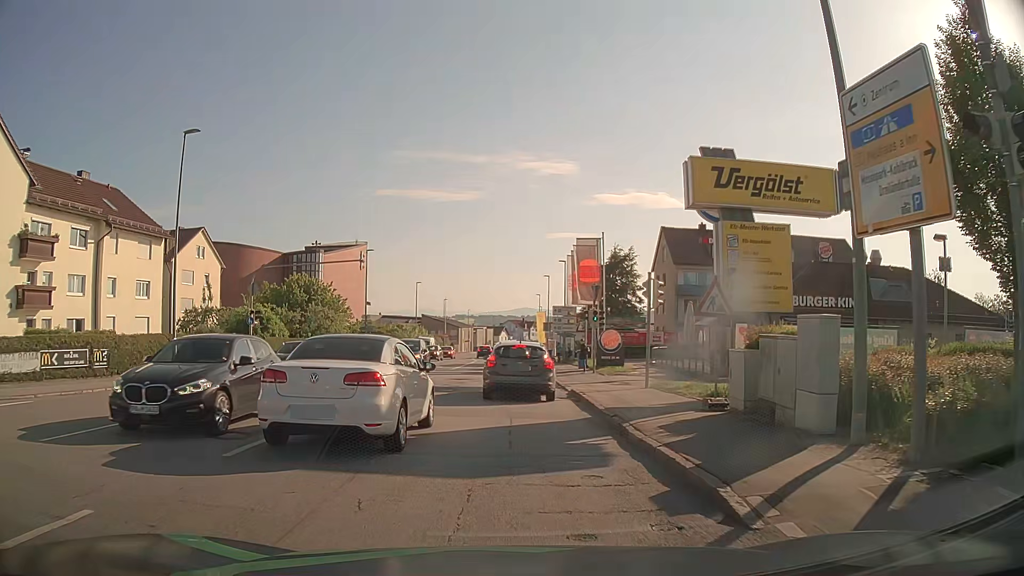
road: tertiary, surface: asphalt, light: Day
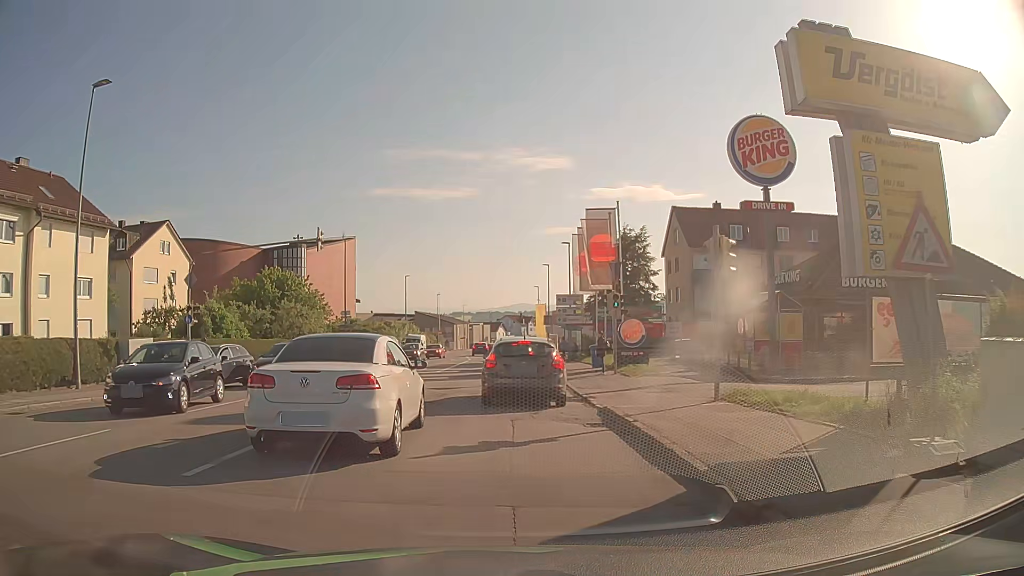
(0.0, +7.0) m; -1°
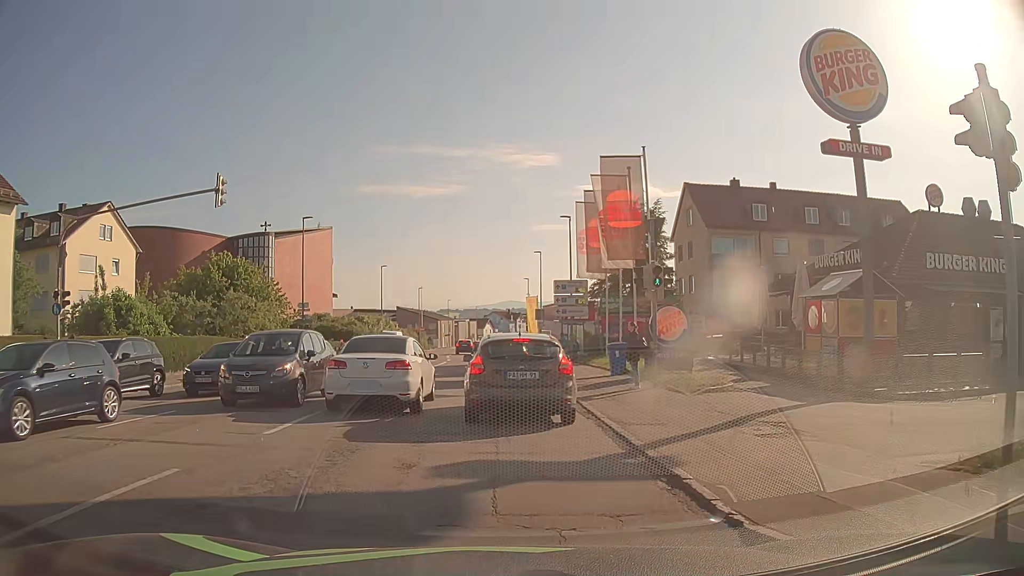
(+0.1, +8.8) m; +3°
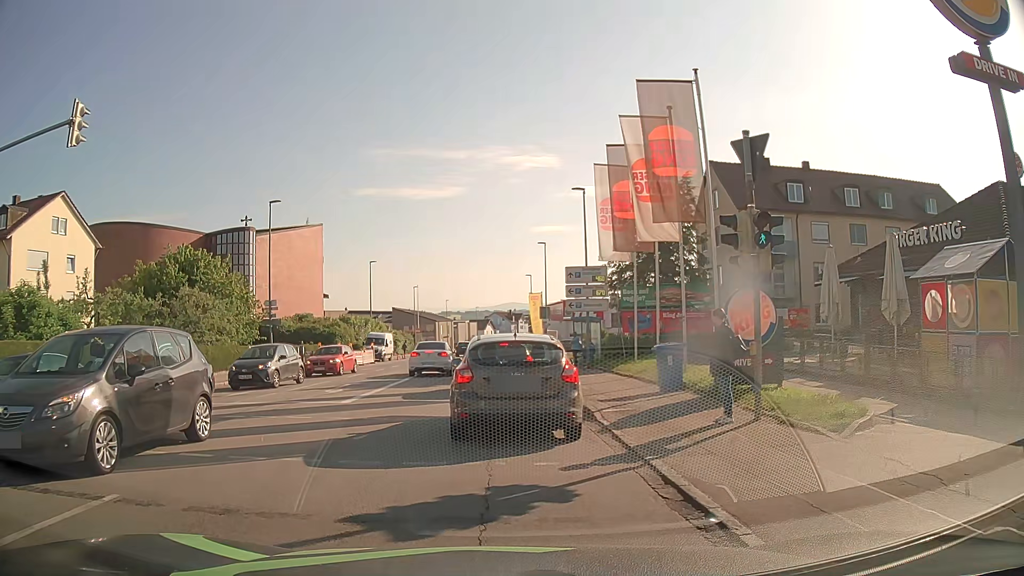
(-0.1, +7.0) m; +1°
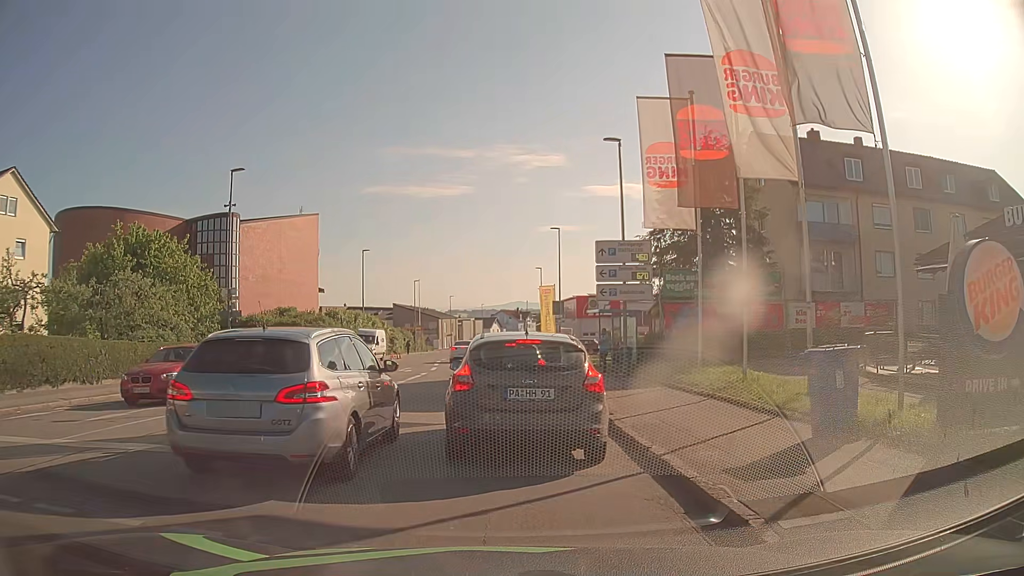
(-0.4, +7.6) m; -2°
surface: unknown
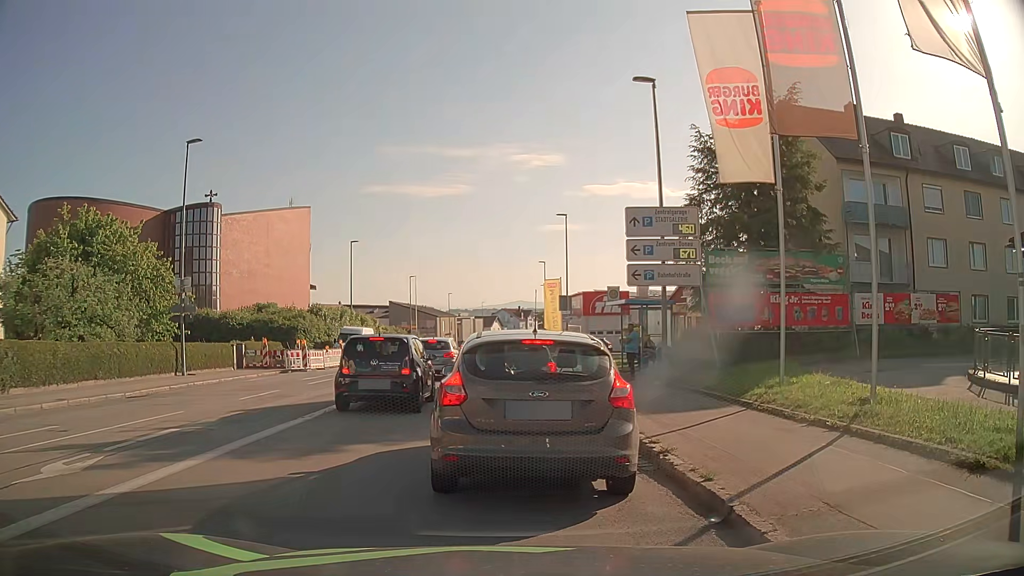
(-0.1, +5.4) m; -2°
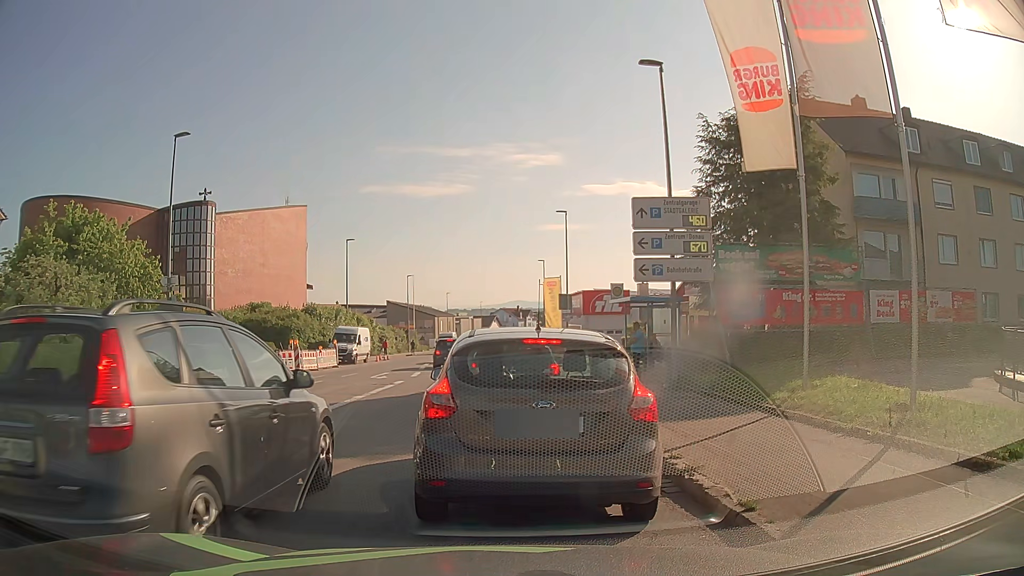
(0.0, +1.1) m; 0°
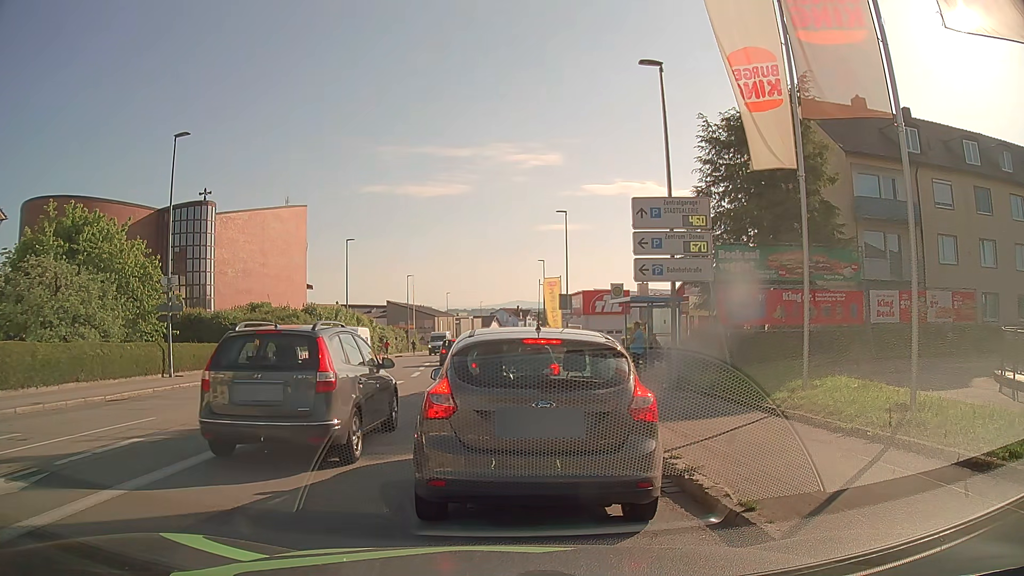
(0.0, 0.0) m; 0°
